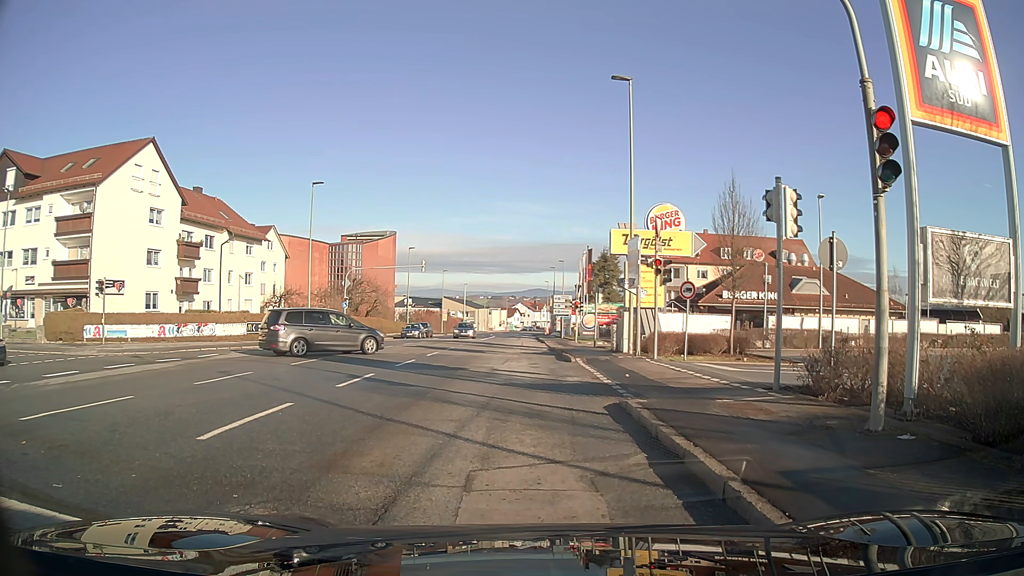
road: tertiary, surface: asphalt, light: Day
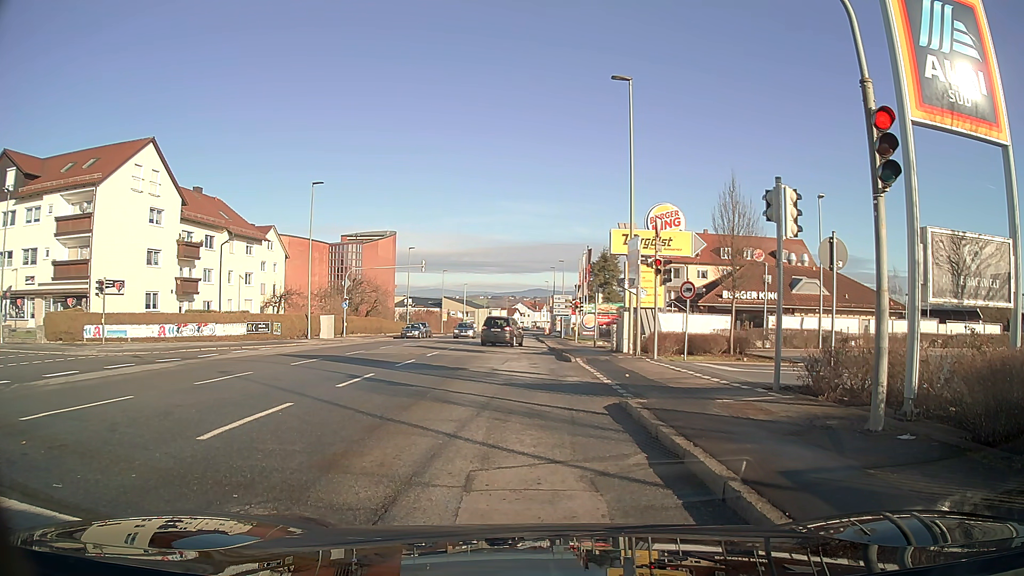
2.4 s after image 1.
(0.0, 0.0) m; 0°
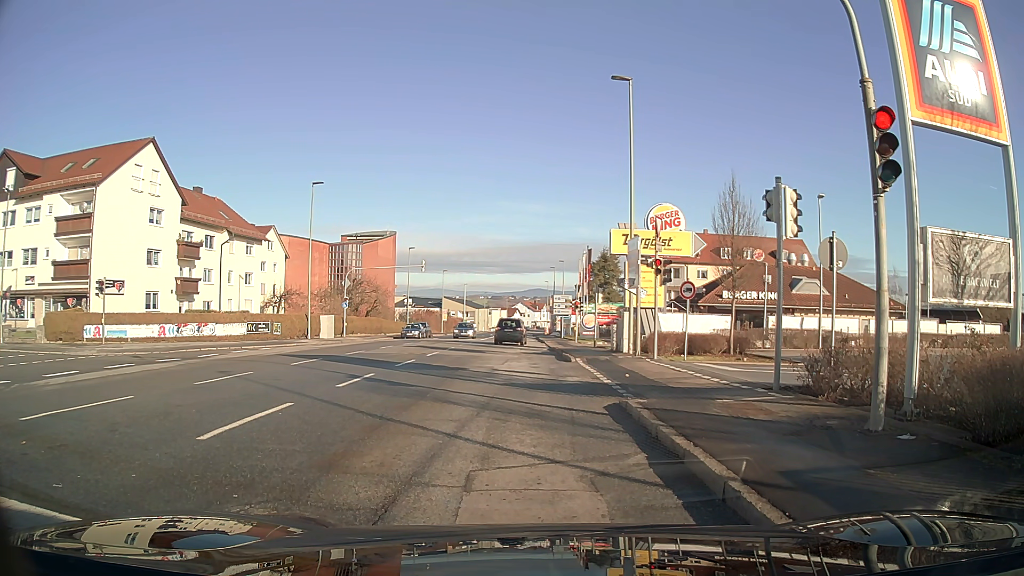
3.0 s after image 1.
(0.0, 0.0) m; 0°
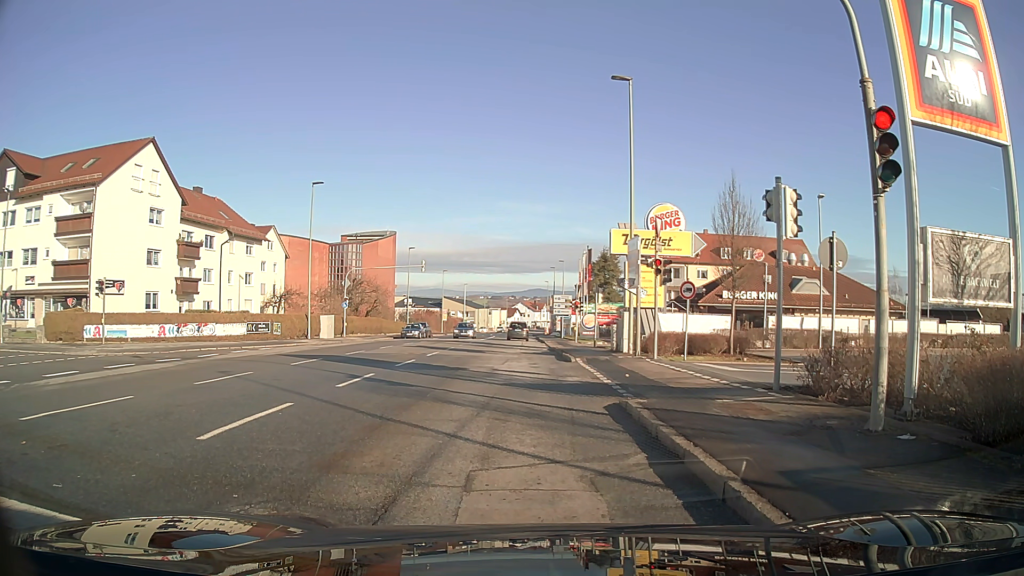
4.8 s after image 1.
(0.0, 0.0) m; 0°
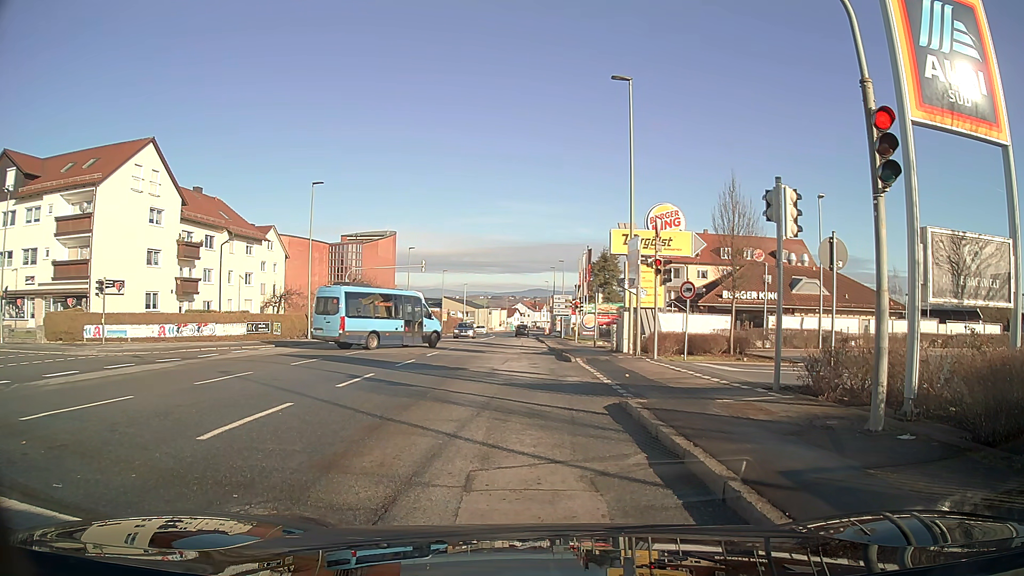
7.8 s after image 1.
(0.0, 0.0) m; 0°
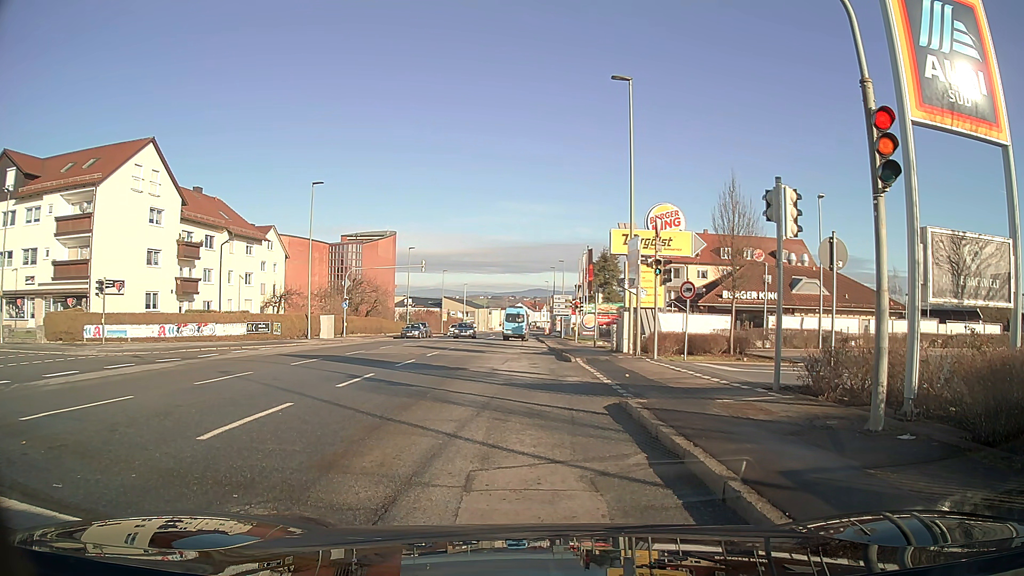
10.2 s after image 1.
(0.0, 0.0) m; 0°
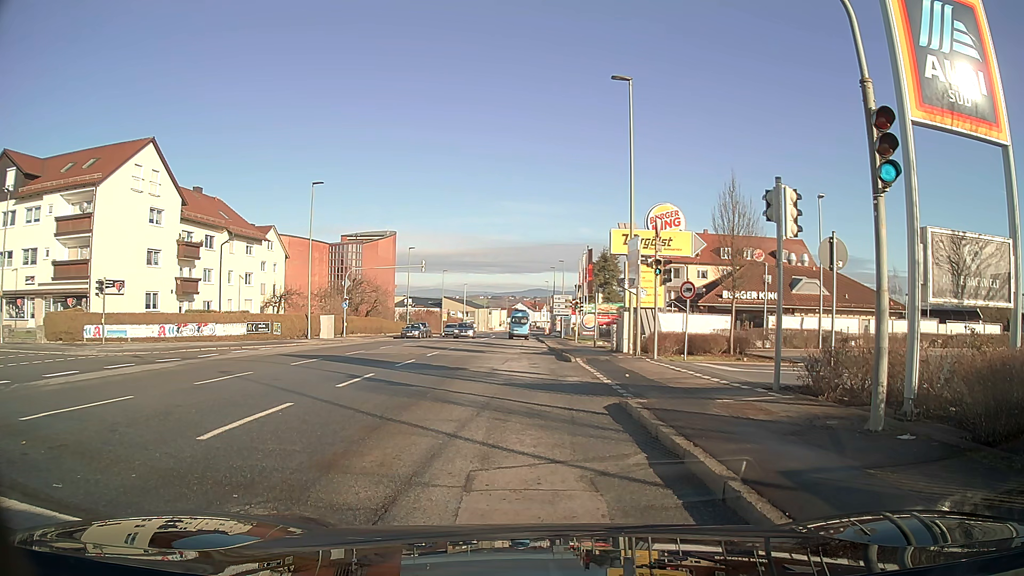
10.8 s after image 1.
(0.0, 0.0) m; 0°
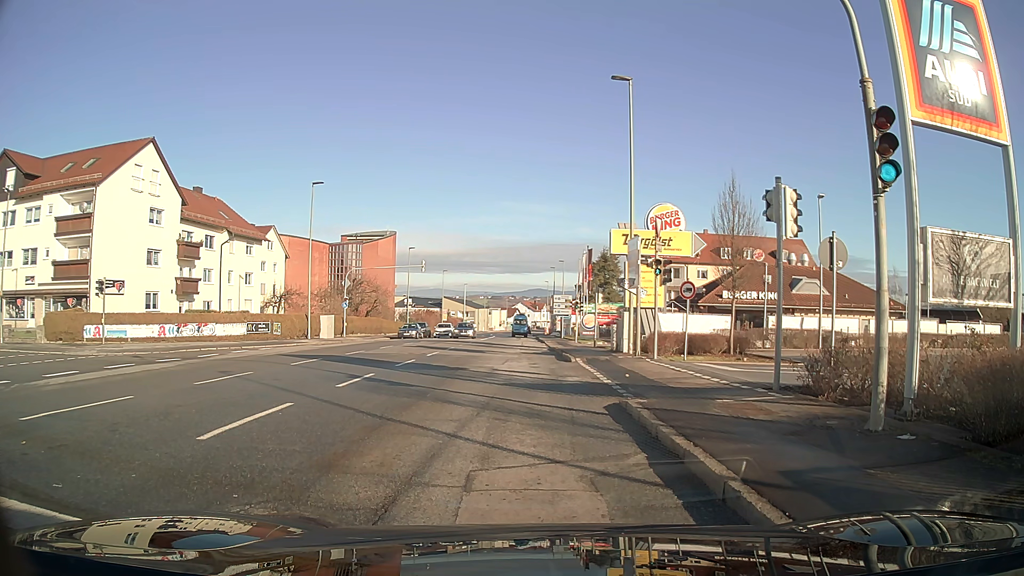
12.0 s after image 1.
(0.0, 0.0) m; 0°
(0, +10) (0, +20) (0, +30) (0, +40) (-1, +50) (-1, +60) (-1, +70) (-1, +80) (-1, +90) (-1, +100) m
